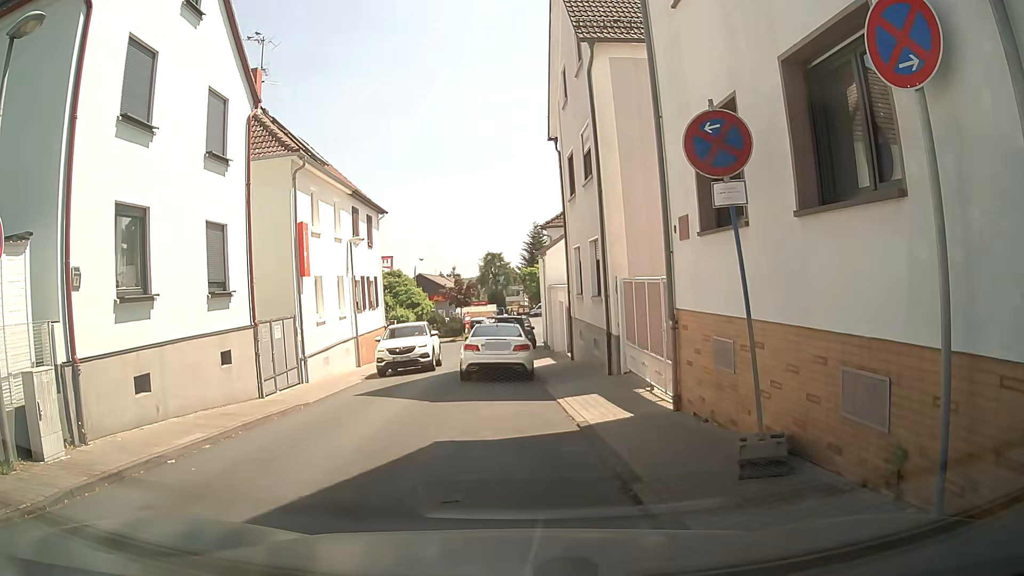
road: residential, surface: asphalt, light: Day
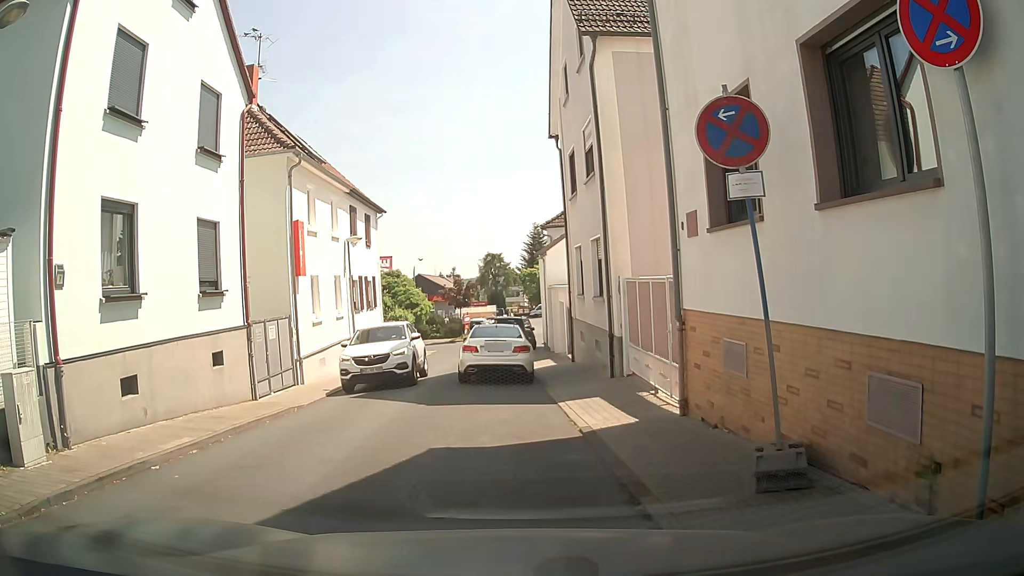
(0.0, +0.4) m; 0°
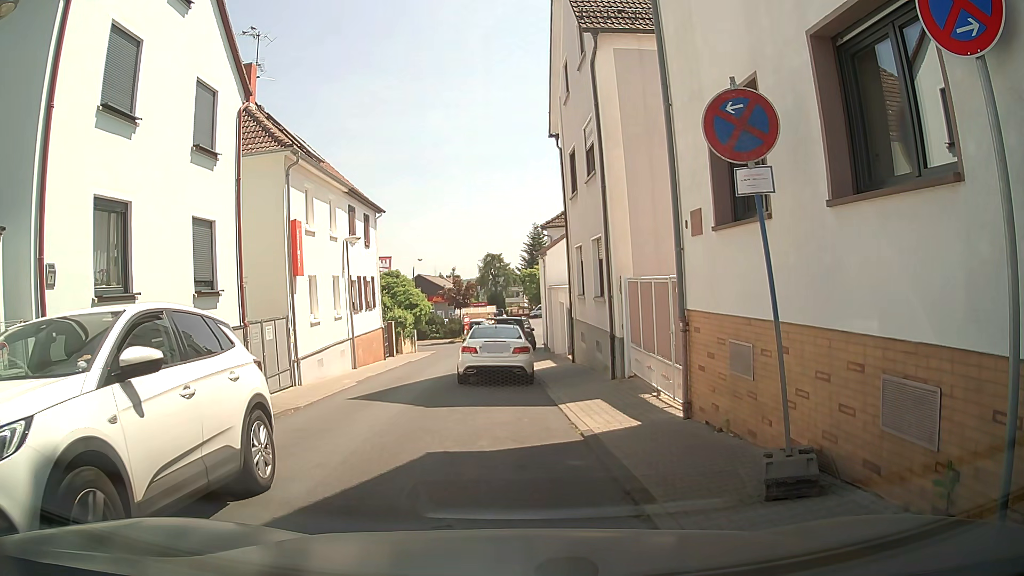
(0.0, +0.3) m; 0°
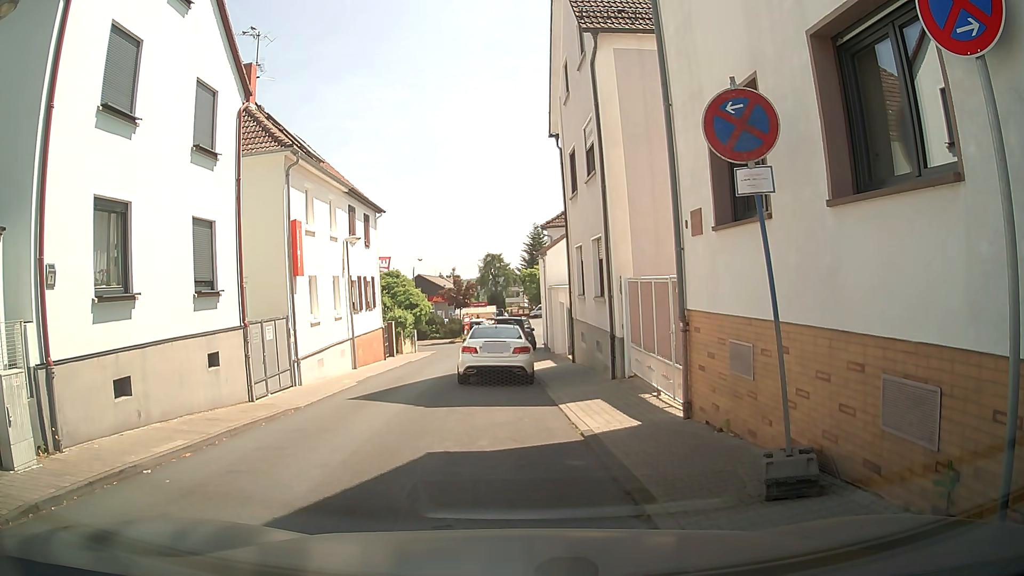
(0.0, 0.0) m; 0°
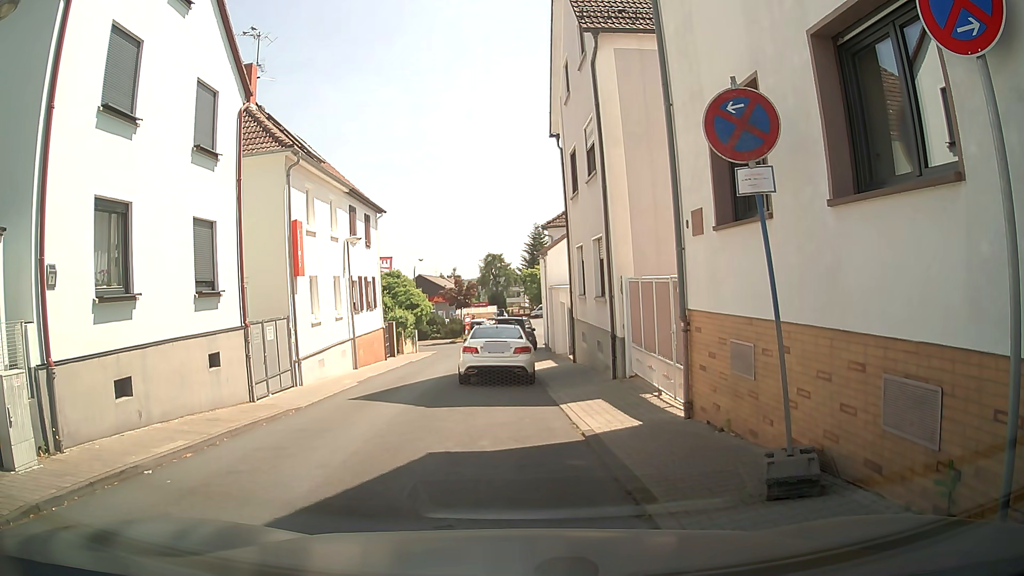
(0.0, 0.0) m; 0°
